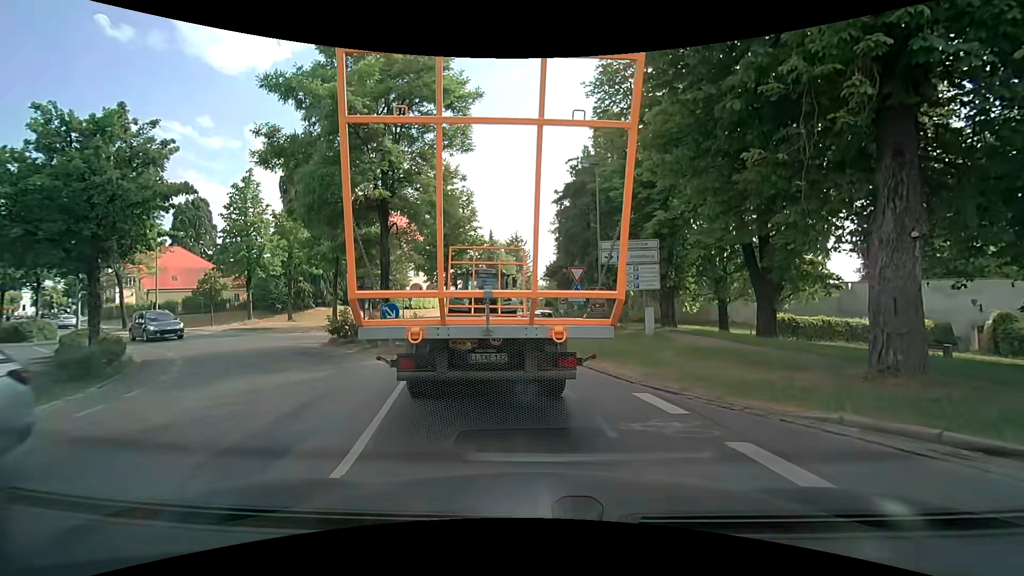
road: secondary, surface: asphalt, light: Day
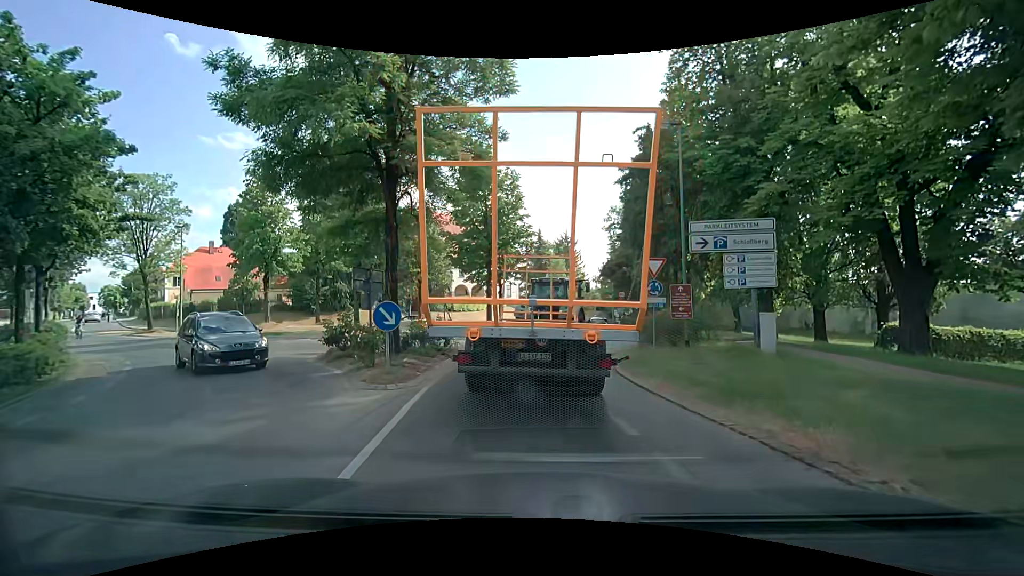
(-0.4, +5.5) m; -7°
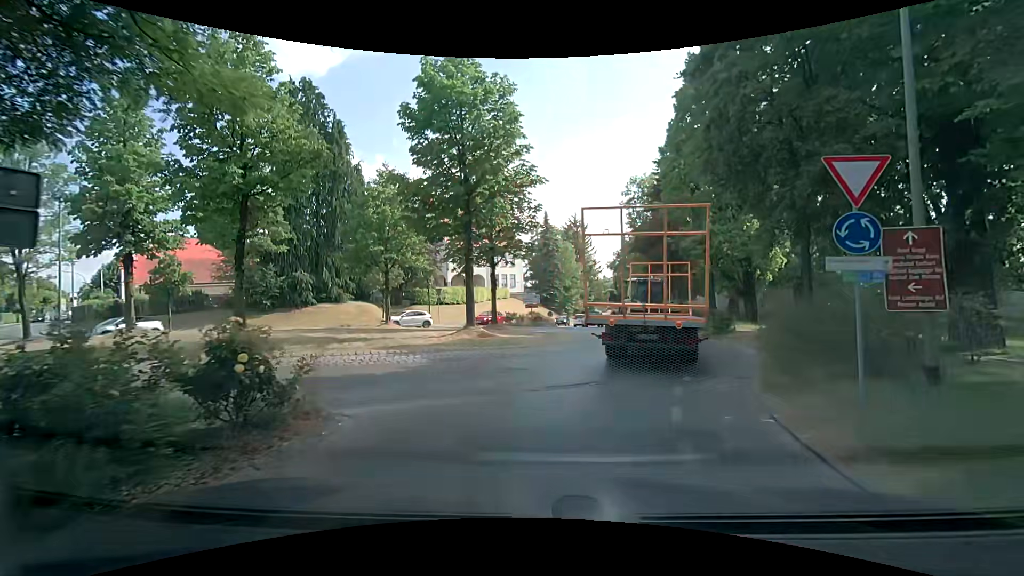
(0.0, +11.4) m; 0°
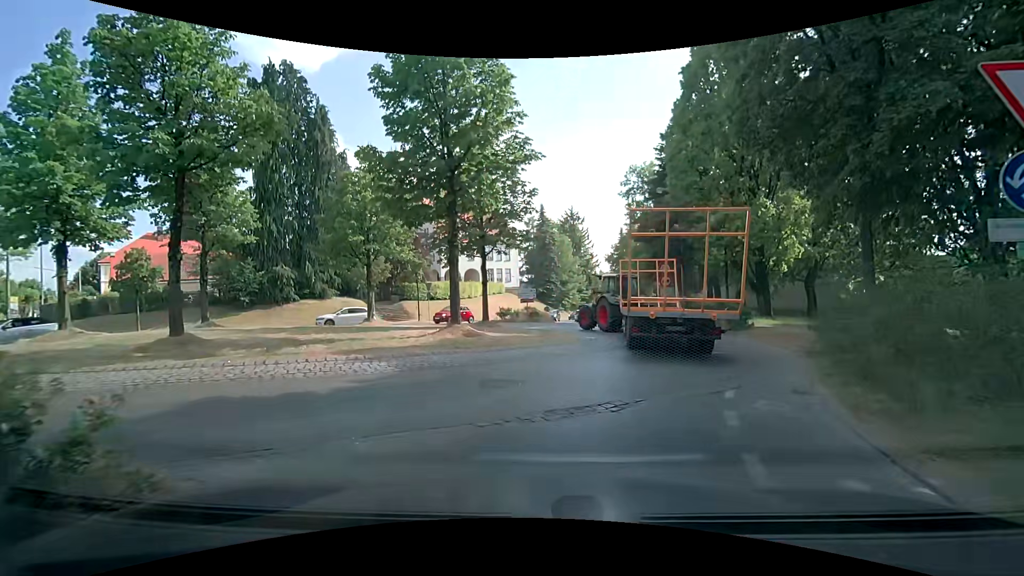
(0.0, +2.5) m; 0°
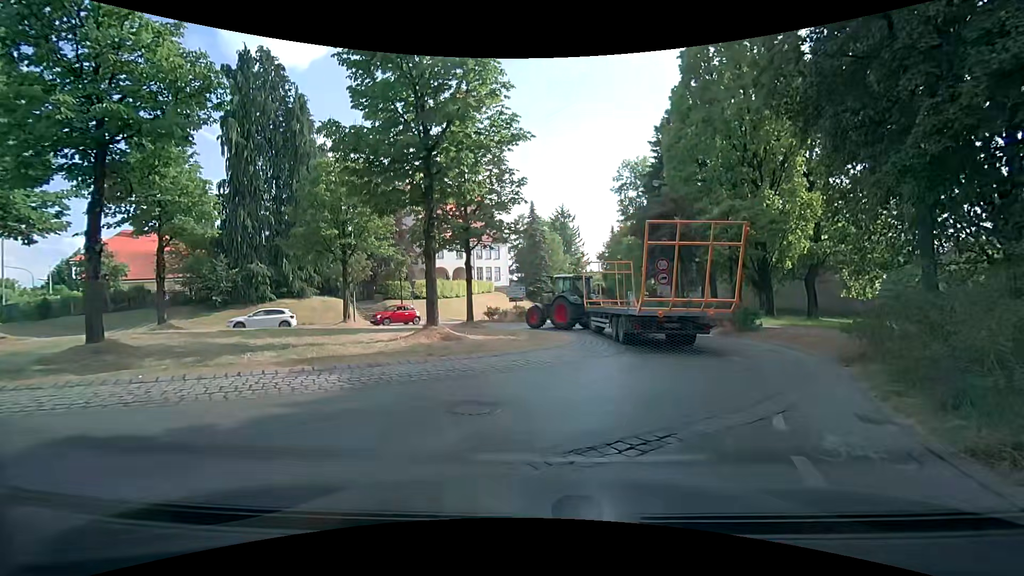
(0.0, +1.8) m; -2°
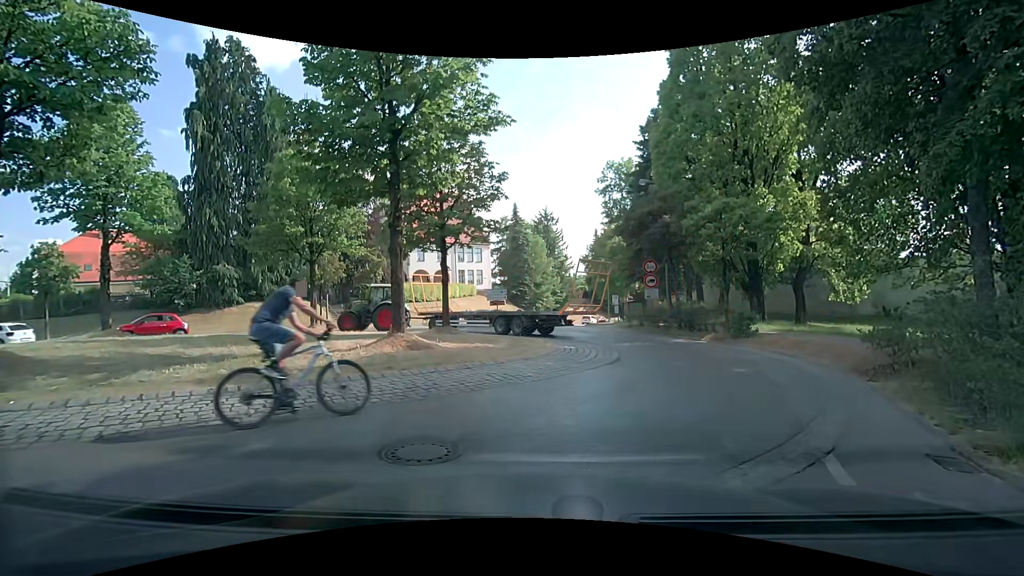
(+0.1, +1.4) m; +2°
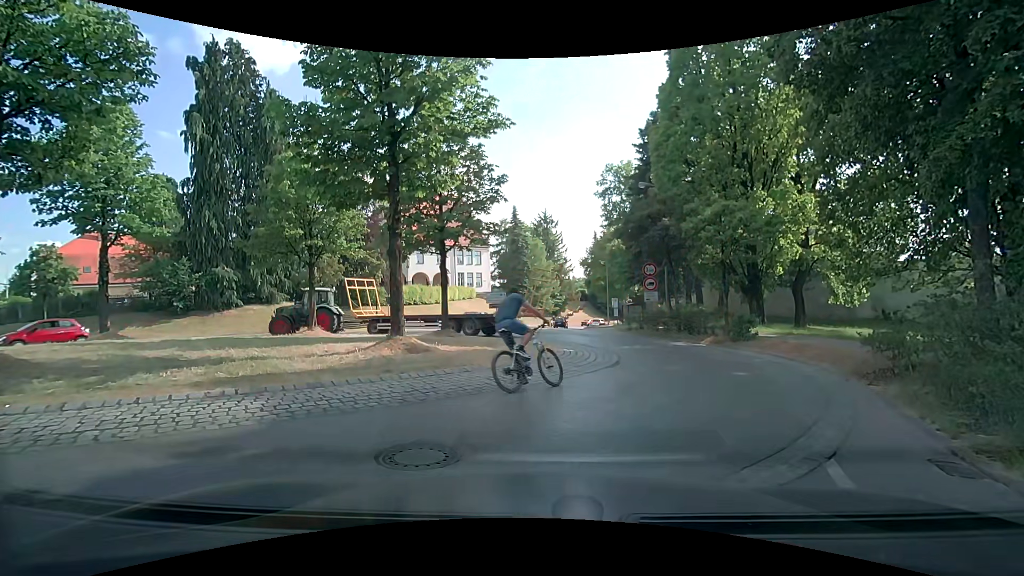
(0.0, +0.1) m; 0°
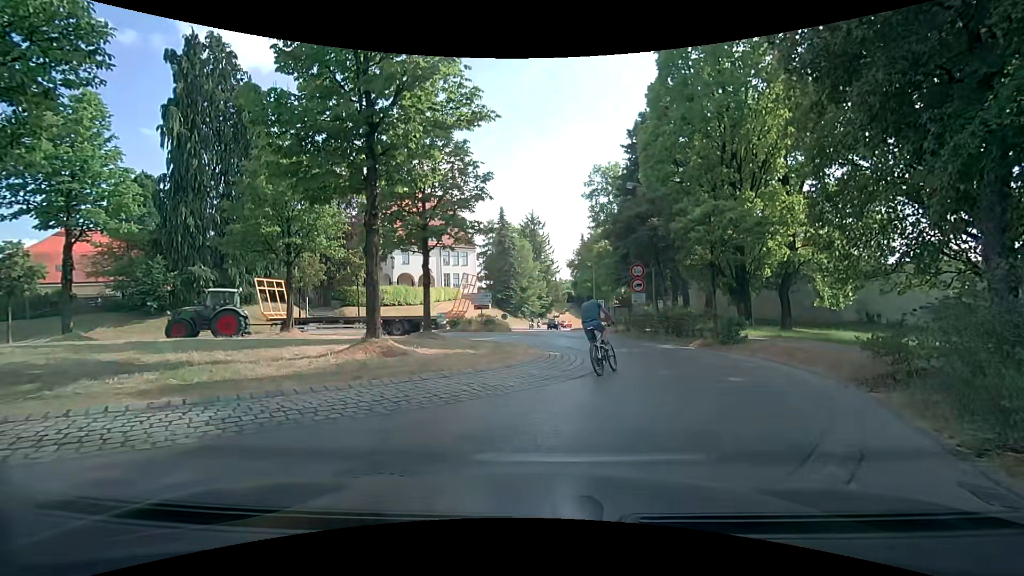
(0.0, +0.8) m; +1°
(+2, +10) (+4, +20) (+3, +29) (+2, +39) (+2, +49) (+2, +59) (+3, +69) (+5, +79) (+8, +89) (+12, +98) m
